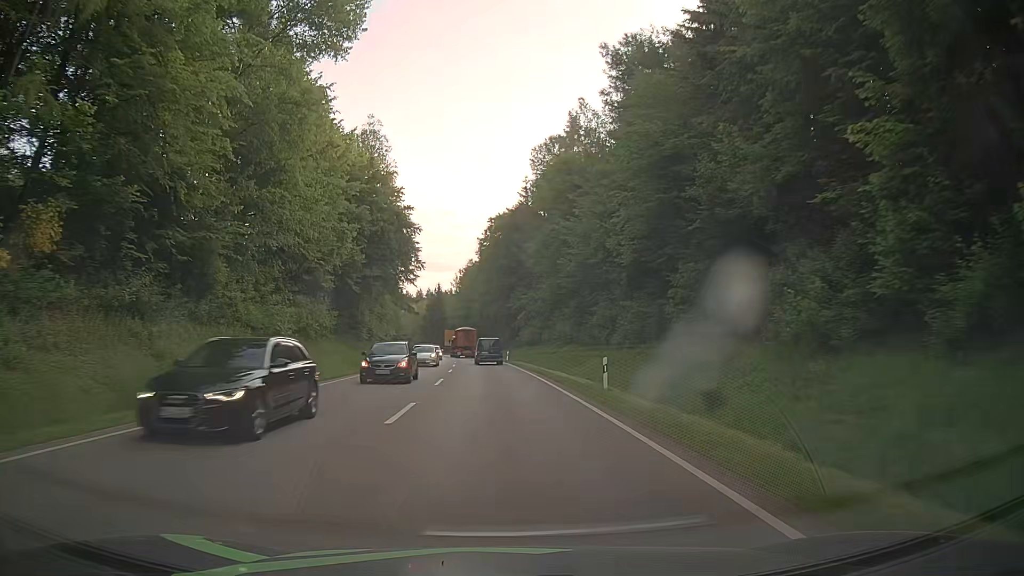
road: secondary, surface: asphalt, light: Day
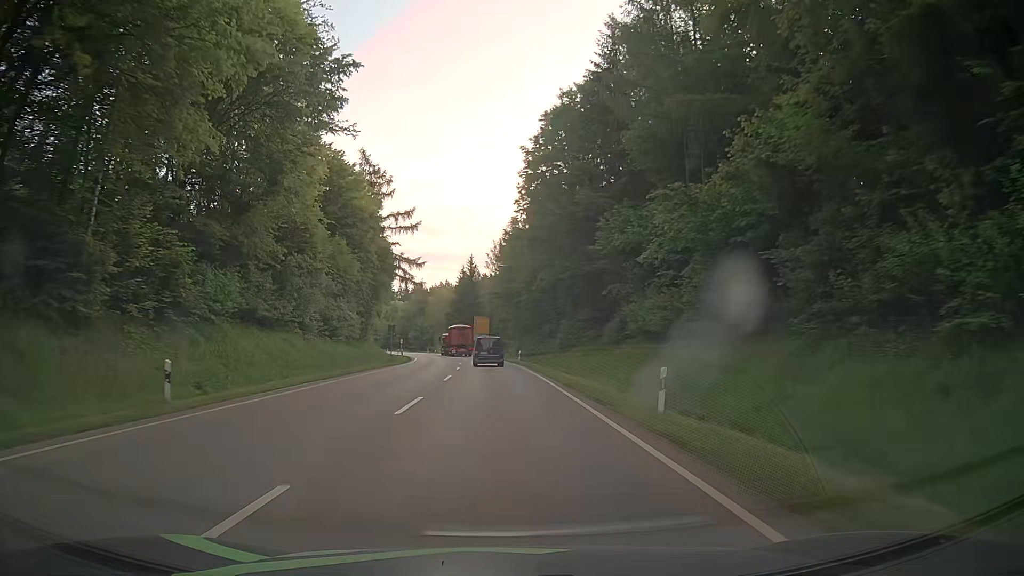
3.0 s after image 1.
(-2.0, +53.9) m; -4°
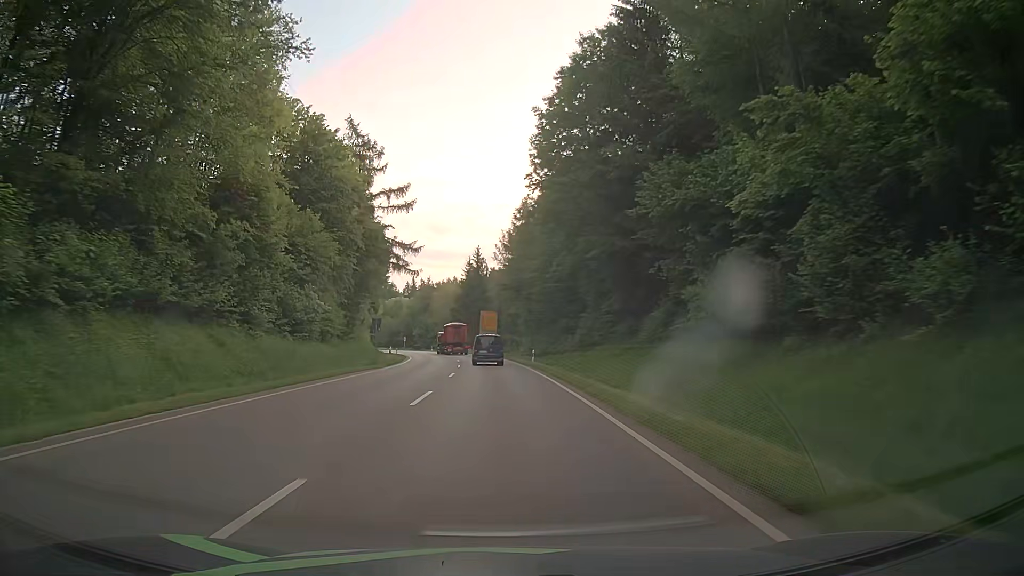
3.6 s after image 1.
(-0.1, +10.7) m; -1°
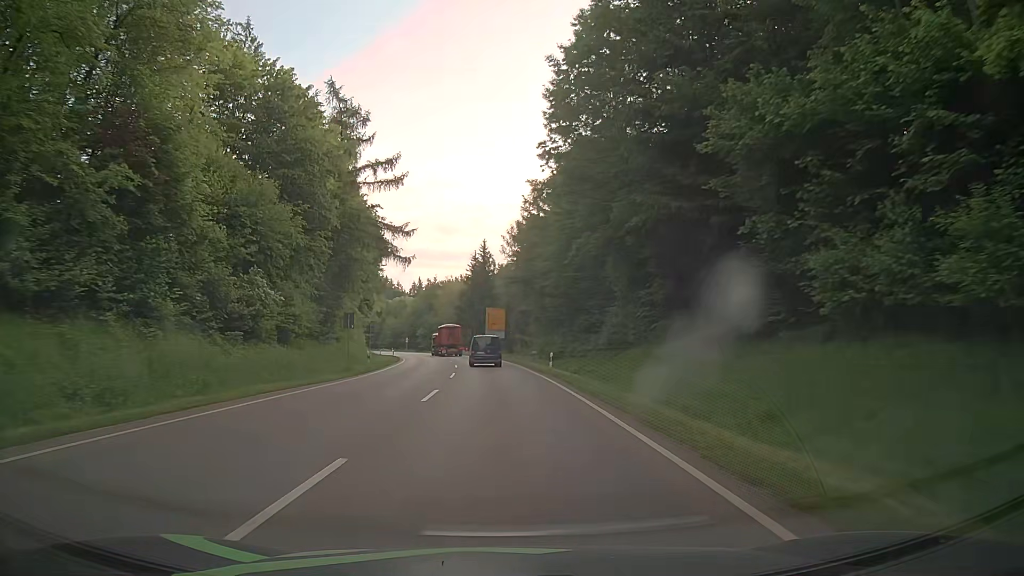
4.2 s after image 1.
(+0.1, +10.7) m; 0°
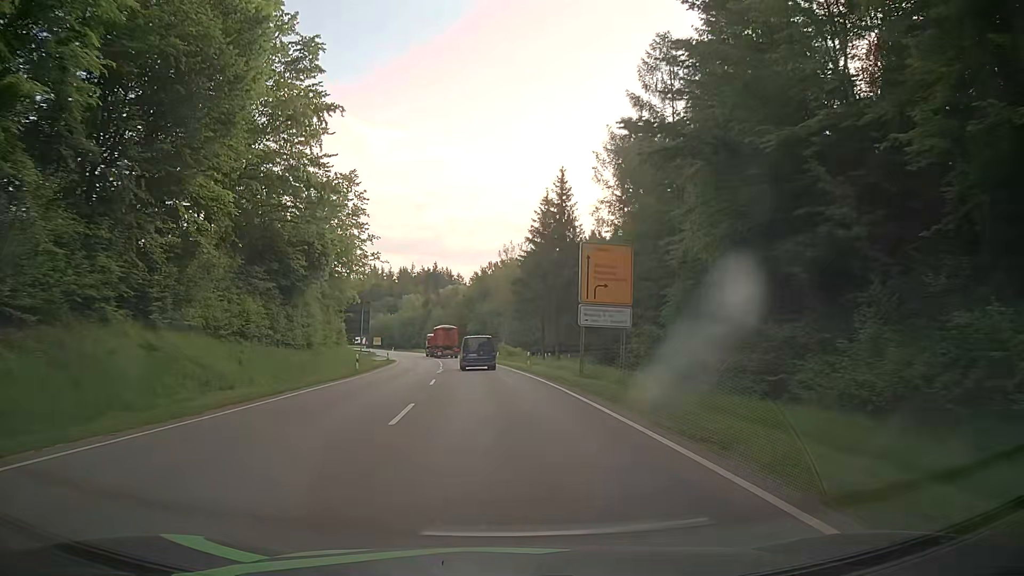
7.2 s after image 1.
(-2.2, +52.5) m; -5°
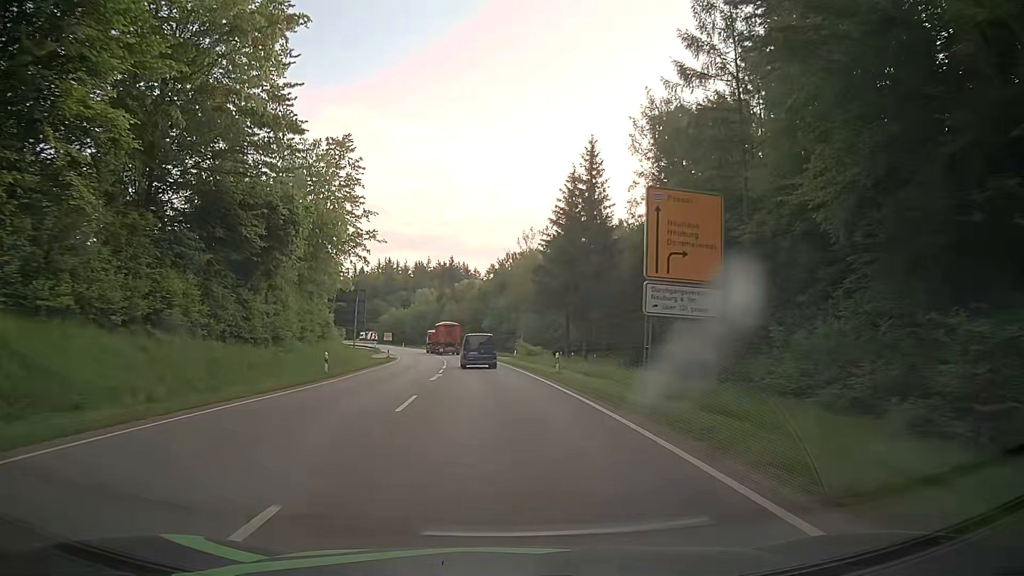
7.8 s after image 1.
(-0.2, +10.4) m; -2°
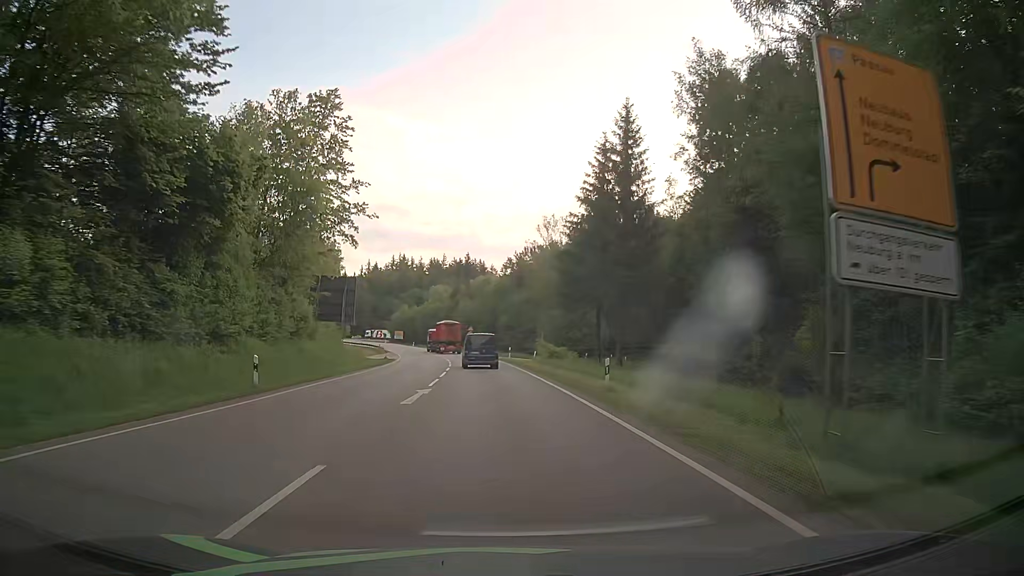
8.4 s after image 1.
(-0.1, +10.4) m; -2°
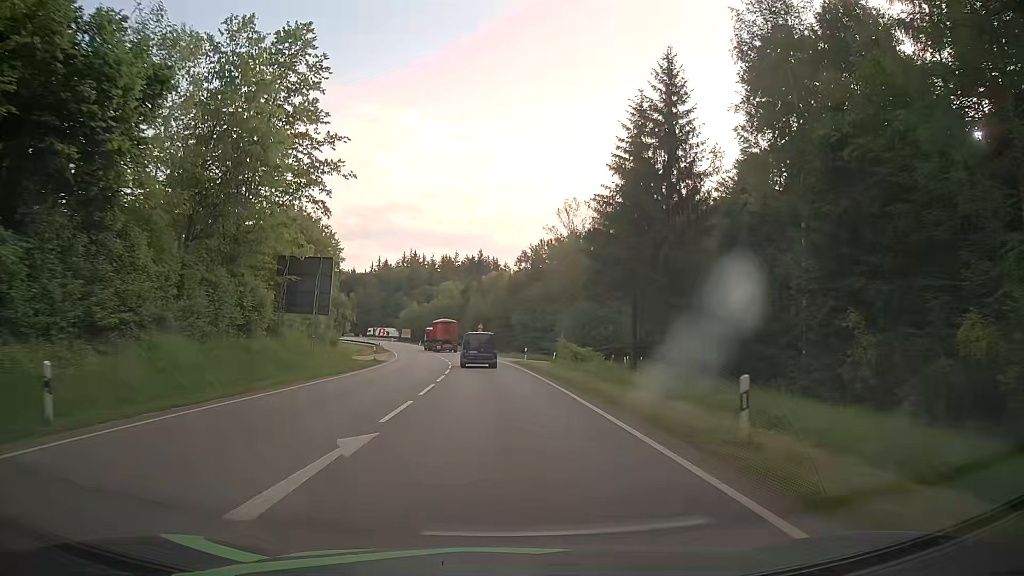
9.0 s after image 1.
(0.0, +10.4) m; -1°
(0, +10) (0, +20) (-1, +30) (-1, +40) (-2, +50) (-3, +60) (-4, +70) (-6, +80) (-8, +89) (-10, +99) m
